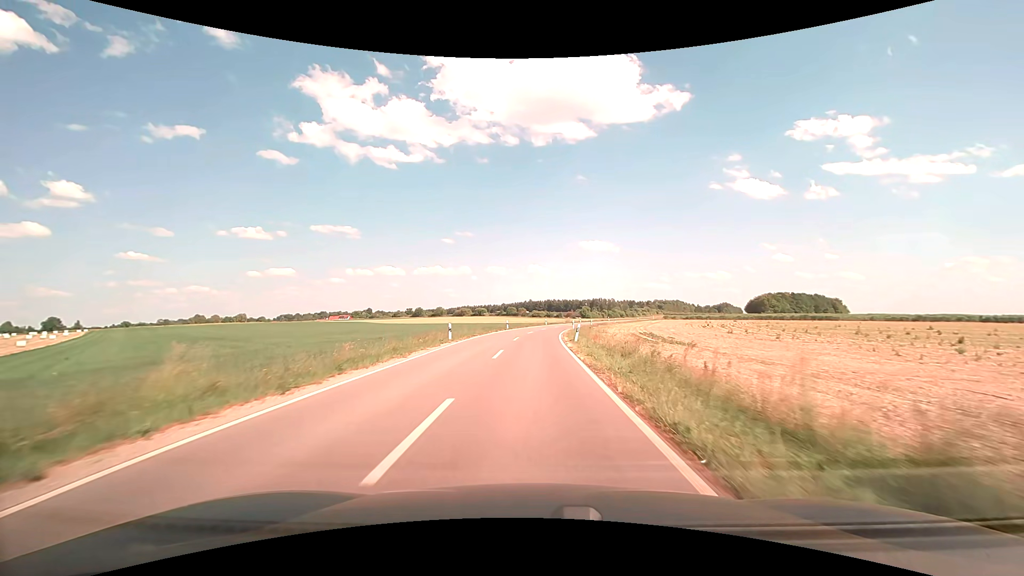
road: unclassified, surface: asphalt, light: Day
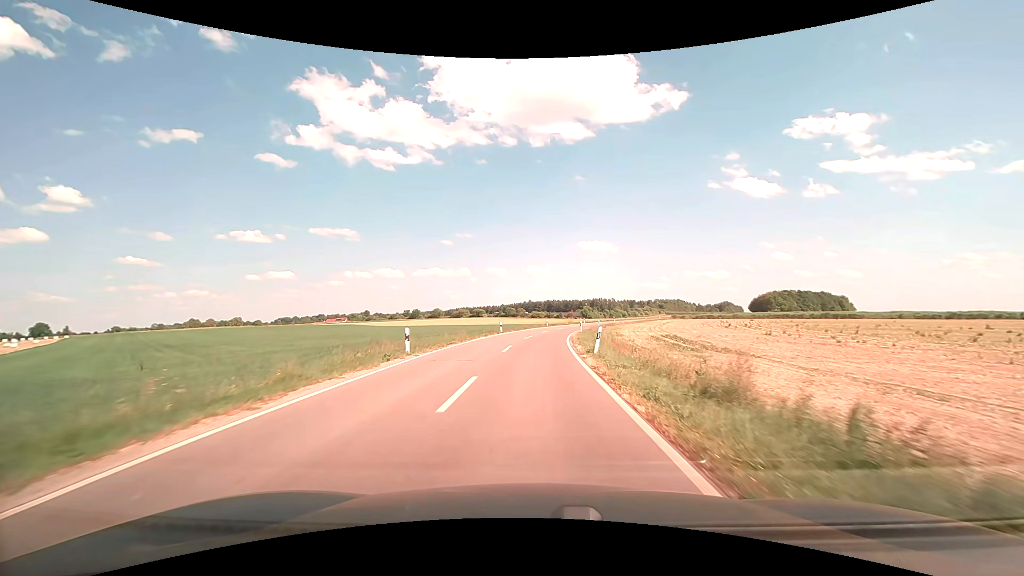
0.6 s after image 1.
(0.0, +9.1) m; 0°
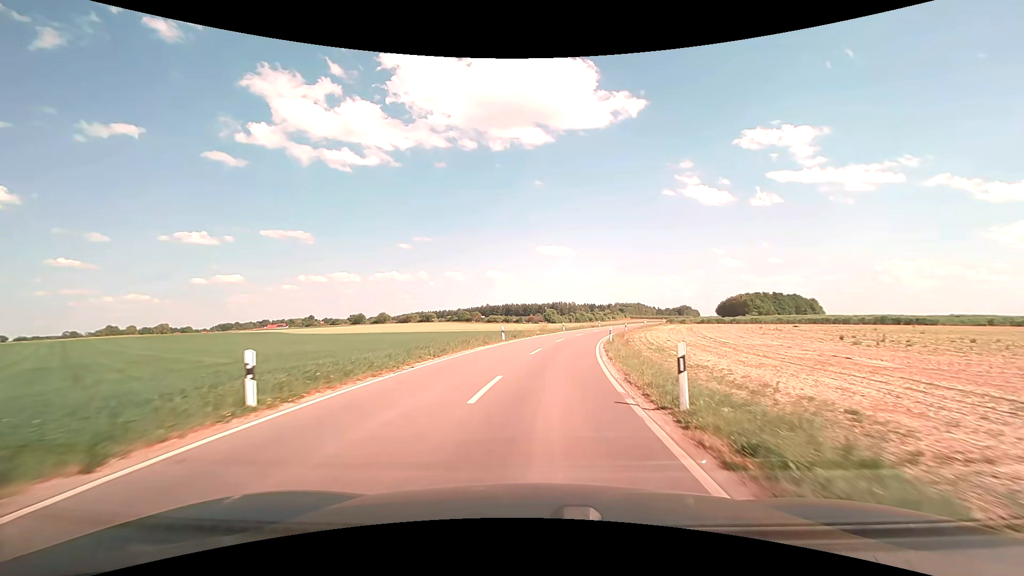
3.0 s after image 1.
(+0.7, +35.1) m; +4°
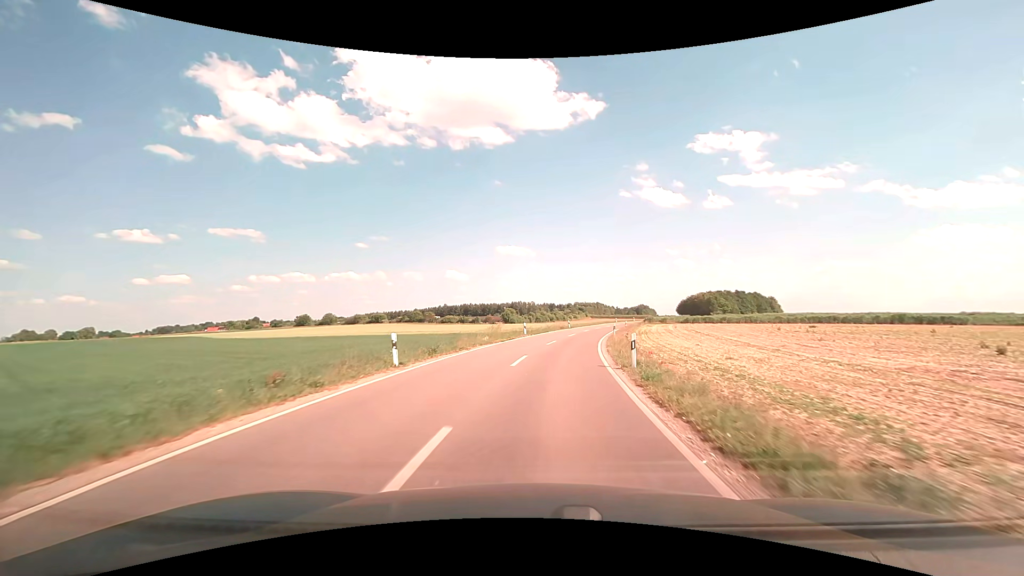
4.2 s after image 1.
(+0.8, +17.9) m; +5°
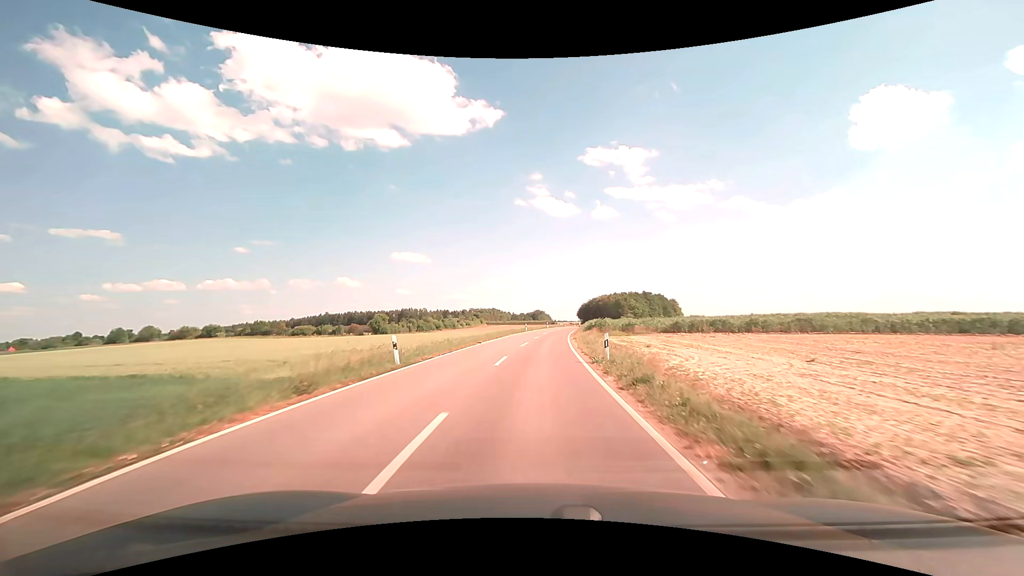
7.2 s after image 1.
(+5.2, +46.8) m; +12°
(0, +10) (0, +20) (+1, +30) (+1, +40) (+2, +50) (+3, +60) (+4, +70) (+5, +80) (+6, +90) (+8, +100) m
